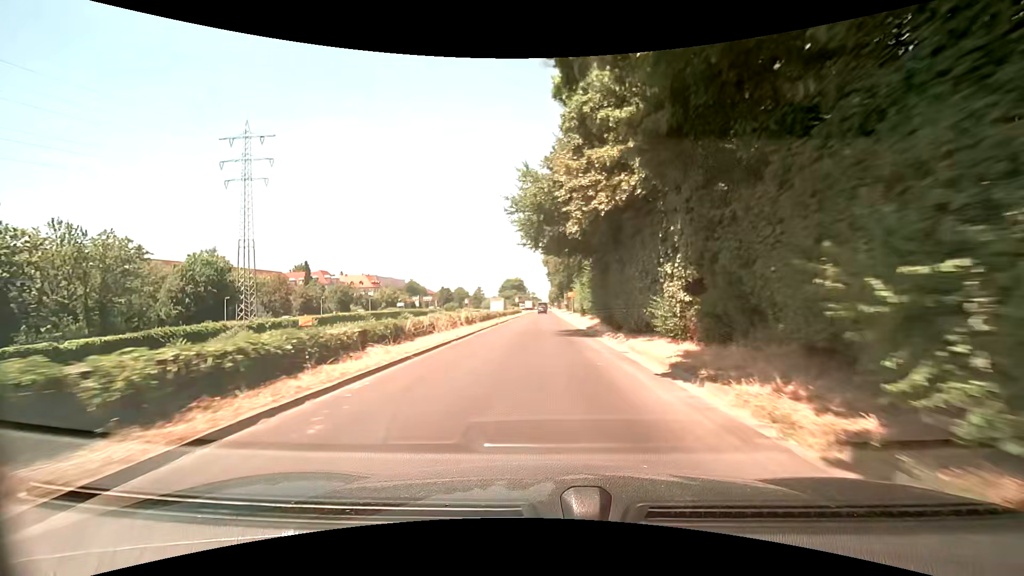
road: trunk_link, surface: asphalt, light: Day
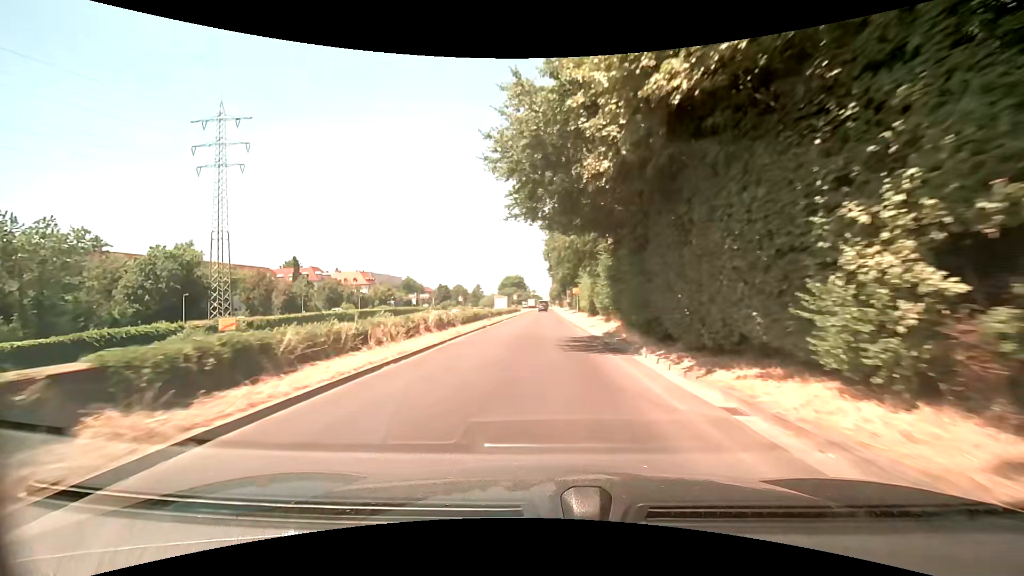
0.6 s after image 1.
(-0.1, +8.2) m; -1°
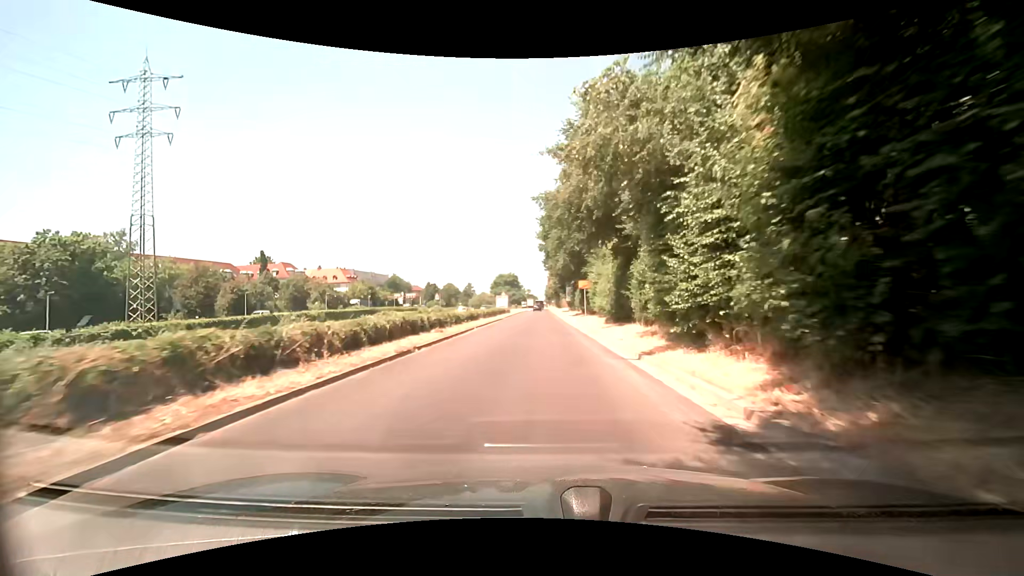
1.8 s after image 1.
(+0.2, +16.1) m; +1°
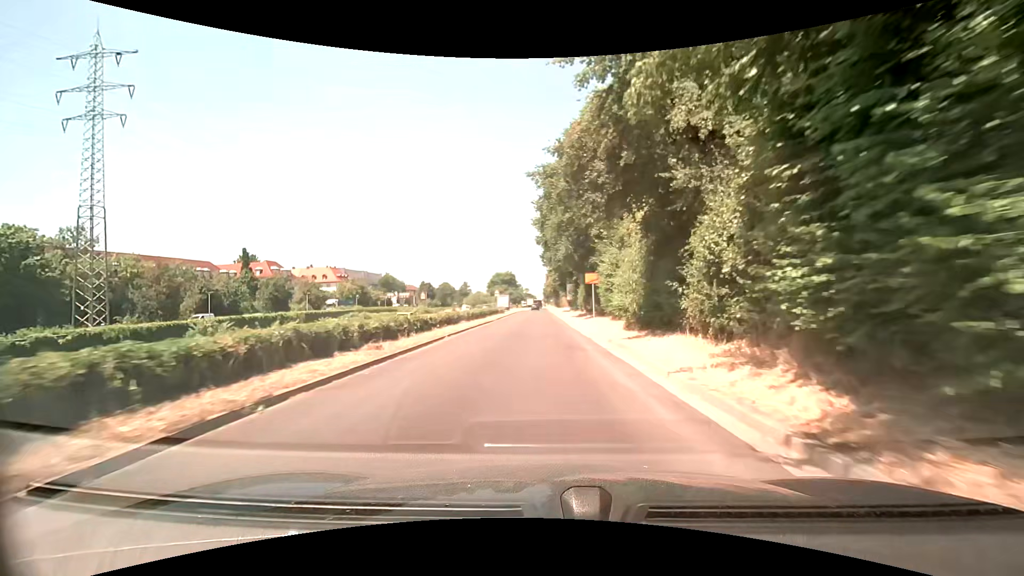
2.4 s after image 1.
(0.0, +7.8) m; 0°
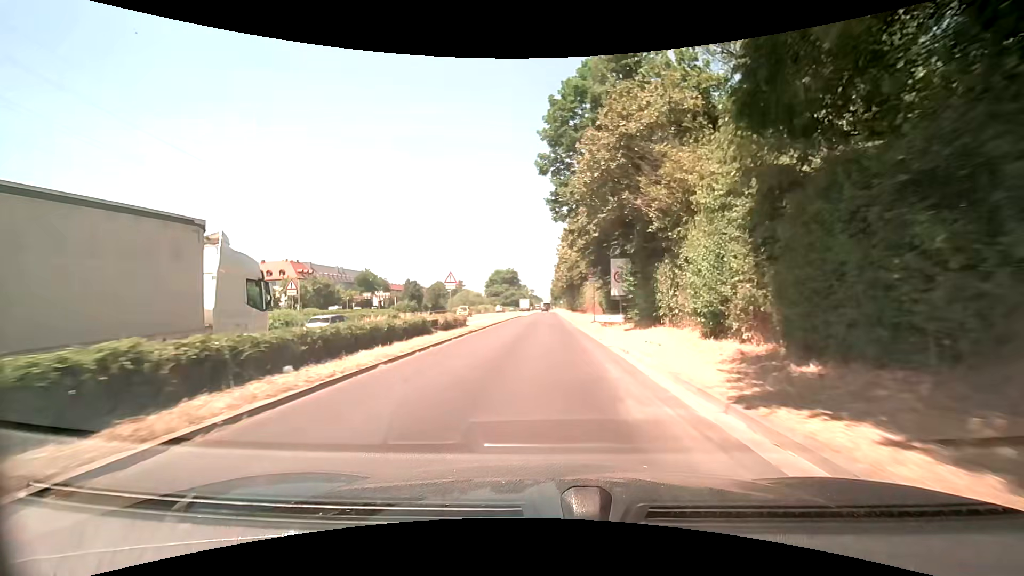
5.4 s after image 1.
(-0.4, +37.7) m; -1°
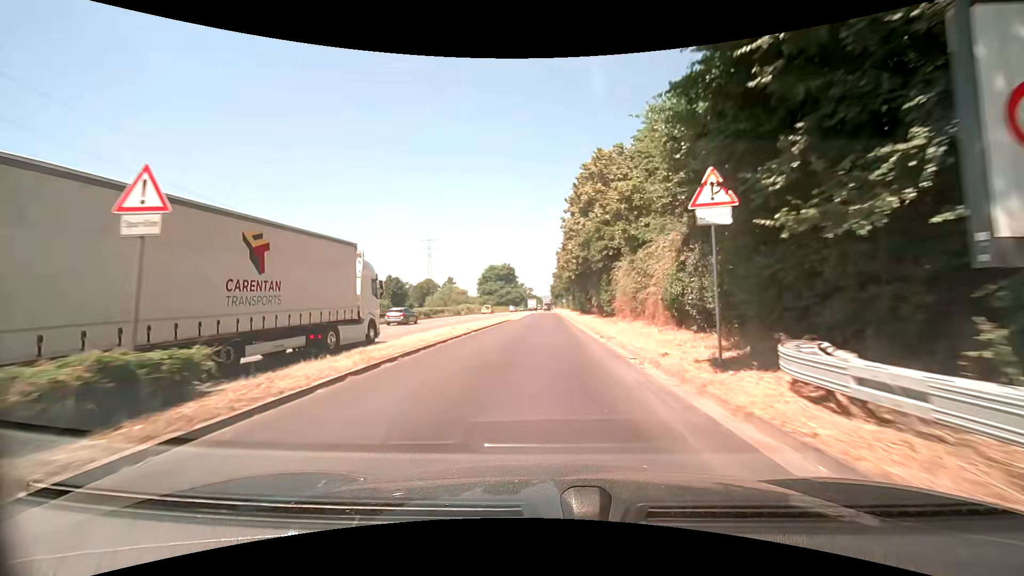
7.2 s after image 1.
(+0.1, +23.6) m; 0°
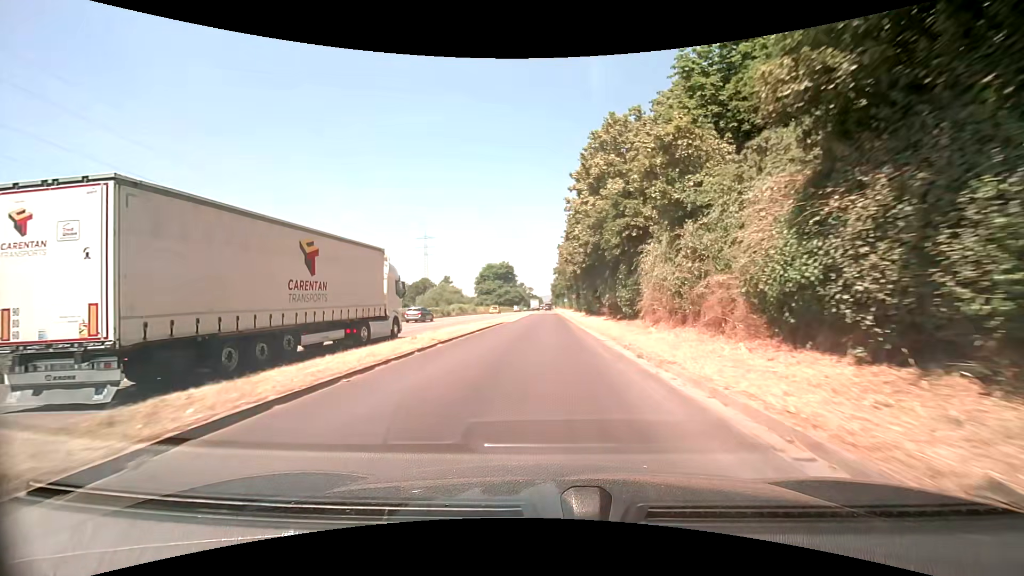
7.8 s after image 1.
(0.0, +8.2) m; 0°
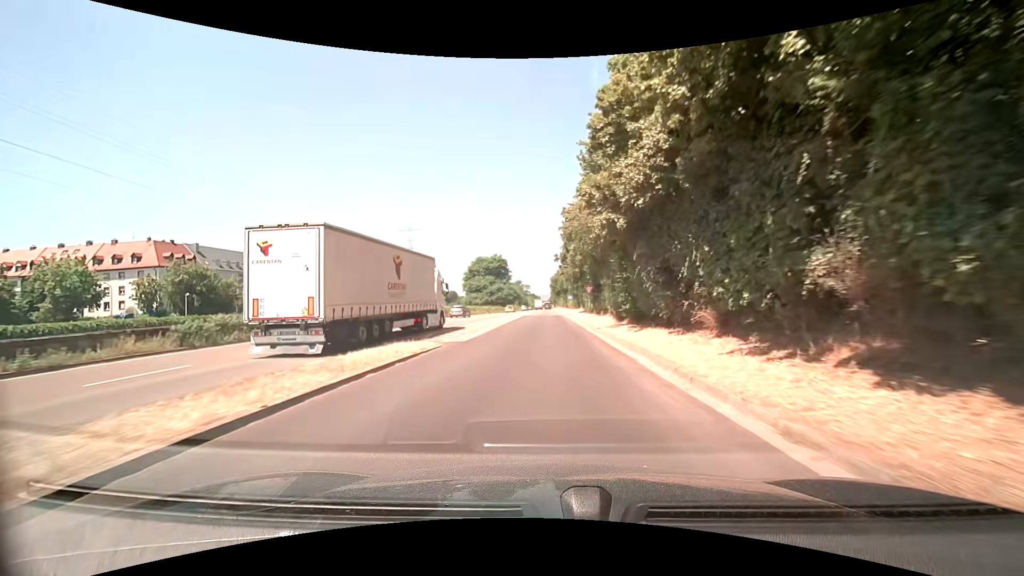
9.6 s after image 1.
(+0.2, +25.5) m; +1°
(0, +10) (0, +20) (0, +30) (0, +40) (0, +50) (0, +60) (0, +70) (+1, +80) (+1, +90) (+1, +100) m
